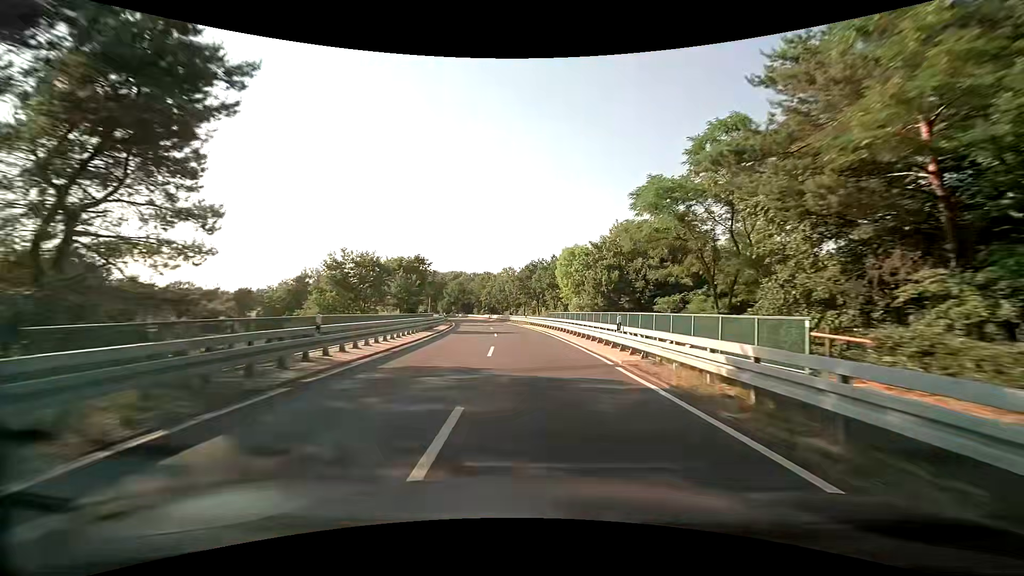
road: secondary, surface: asphalt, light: Day
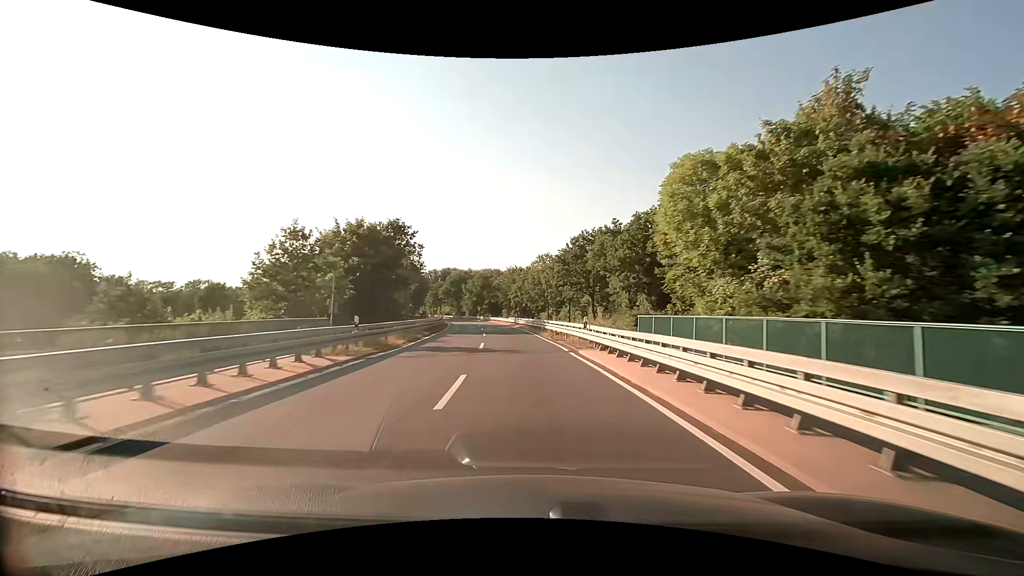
(-1.2, +32.1) m; -4°
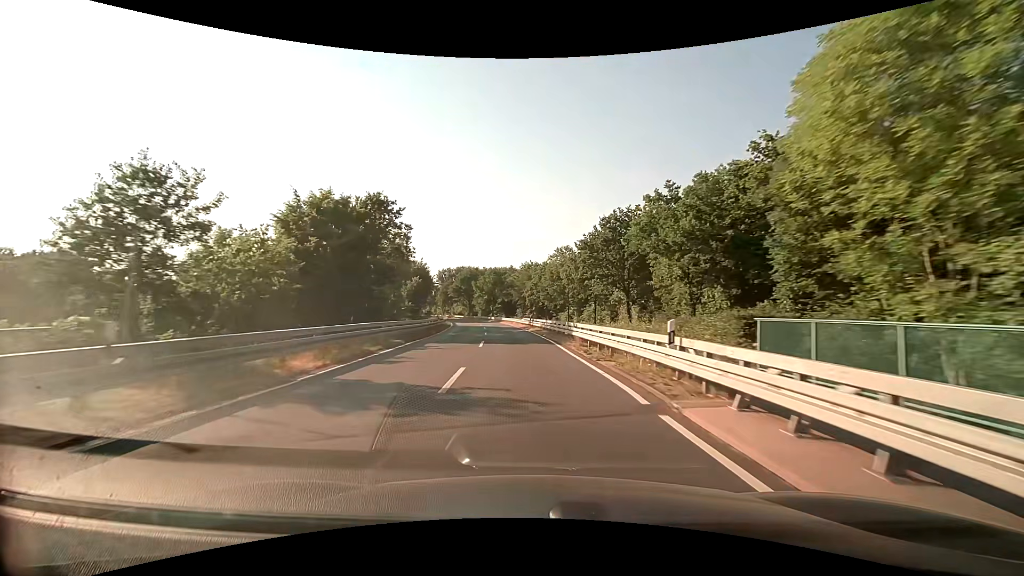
(-0.2, +10.8) m; -2°
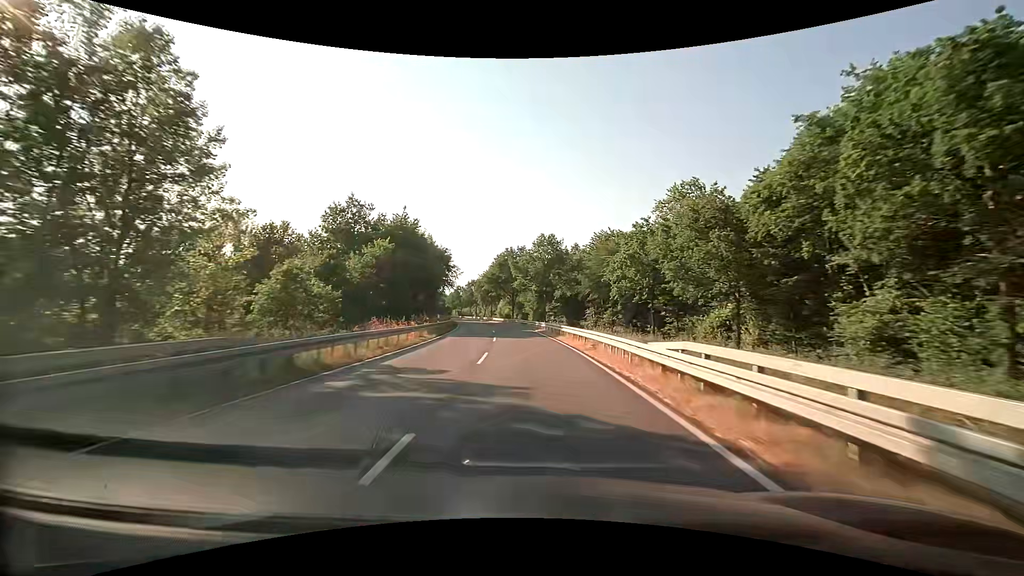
(-2.7, +43.0) m; -7°
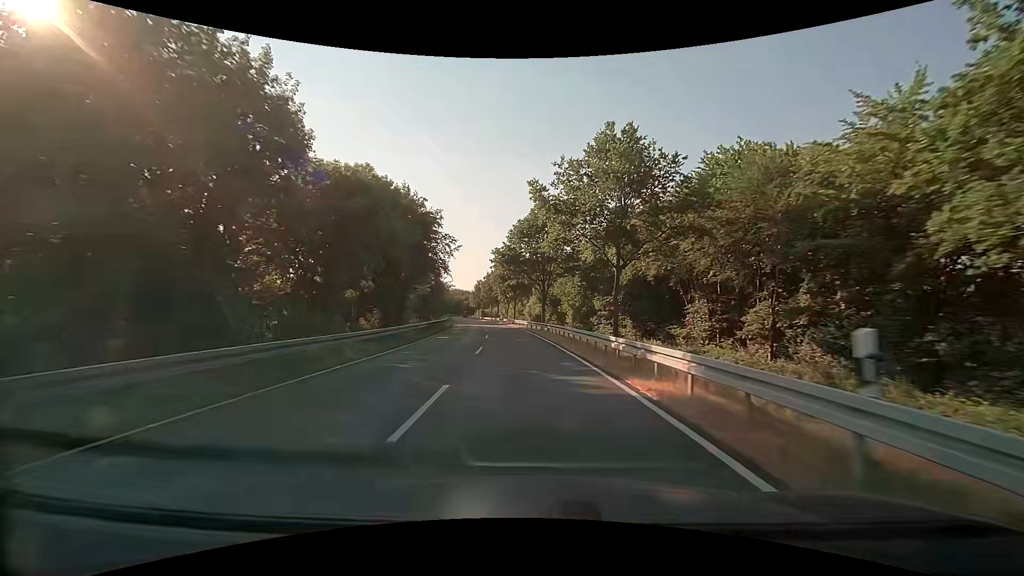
(-0.8, +32.4) m; -3°
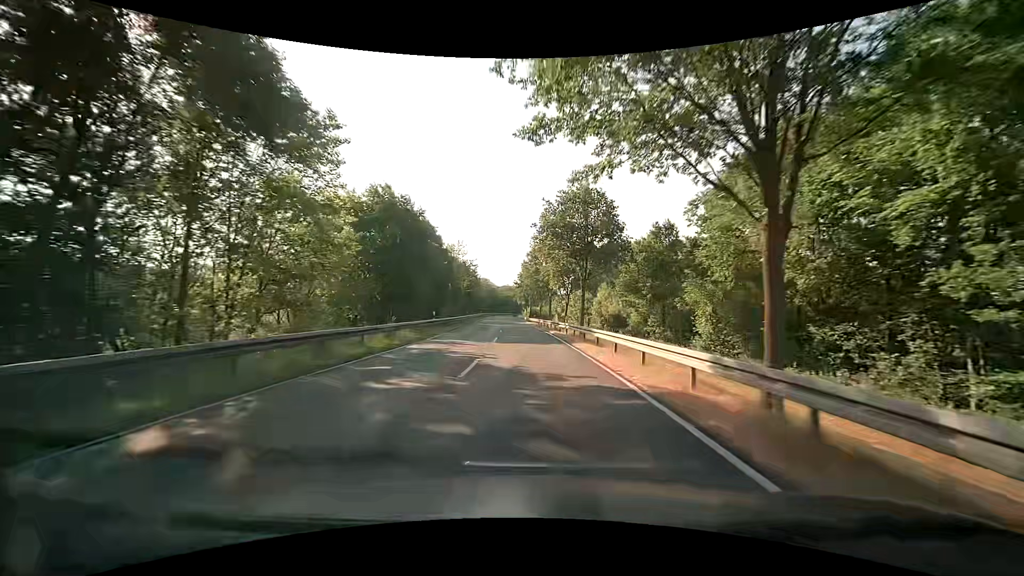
(-2.7, +43.2) m; -6°
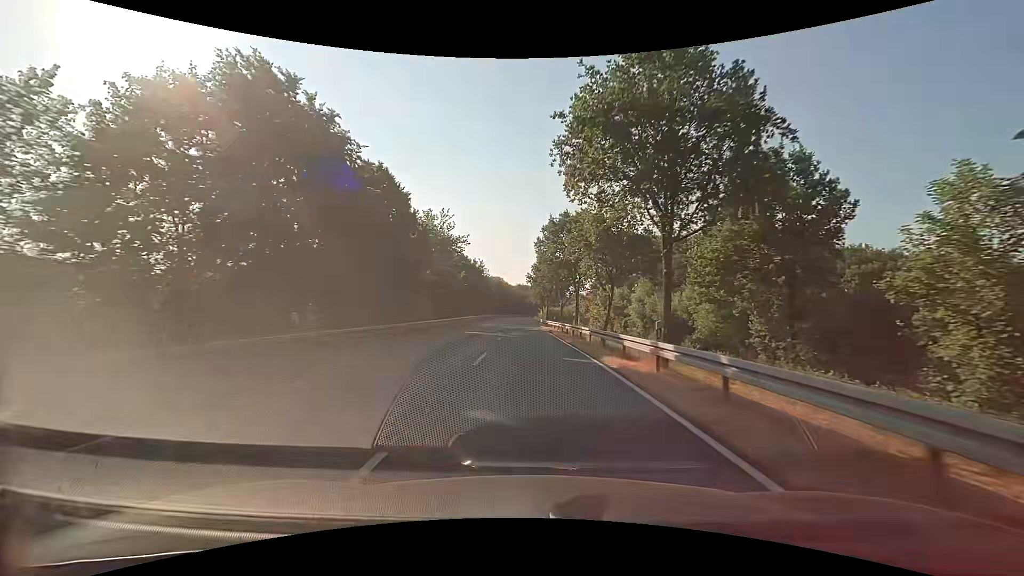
(-0.4, +21.7) m; -2°
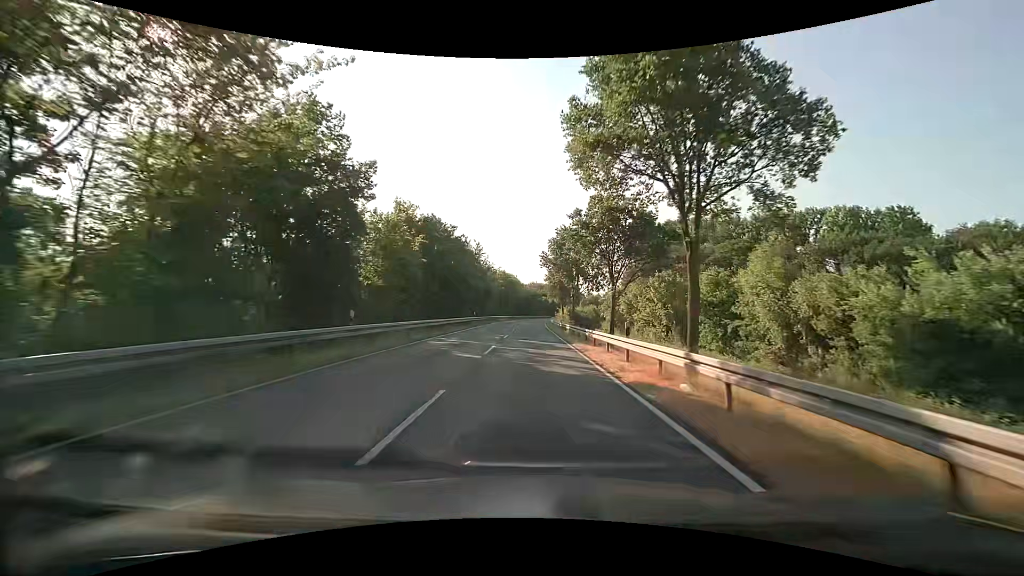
(-0.3, +32.4) m; -1°
(0, +10) (0, +20) (0, +30) (0, +40) (0, +50) (0, +60) (0, +70) (0, +80) (+1, +90) (+1, +100) m
